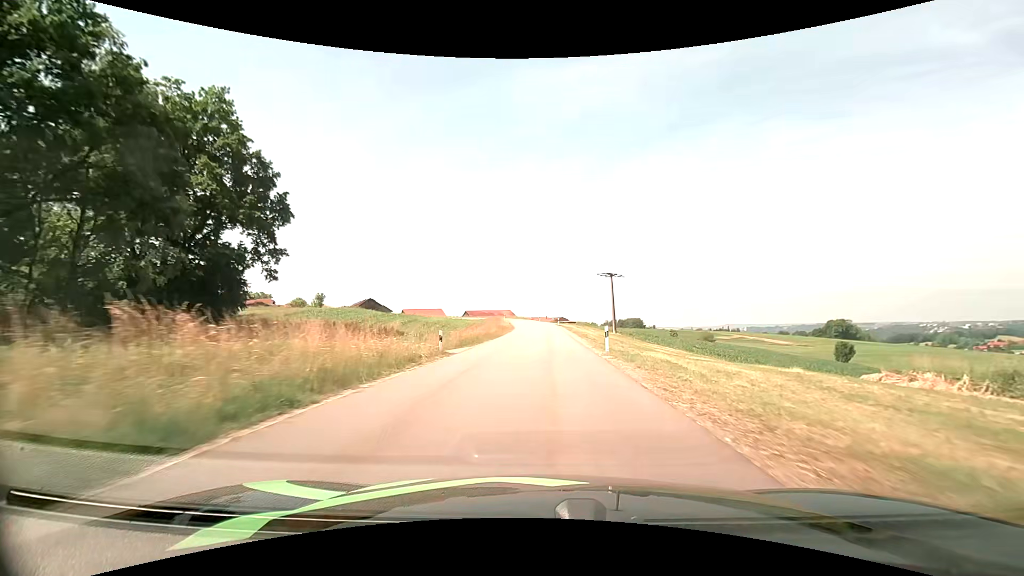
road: unclassified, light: Day
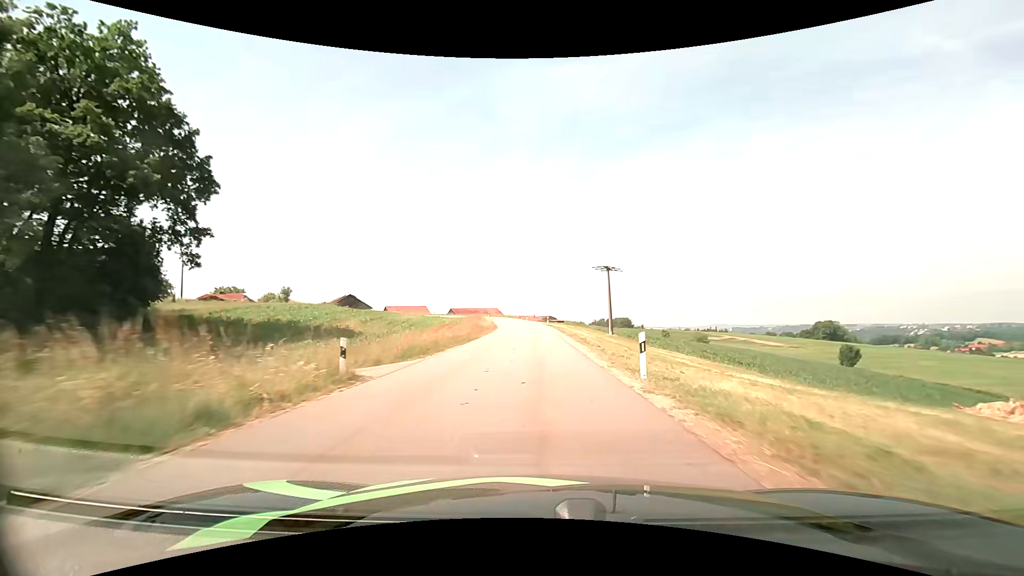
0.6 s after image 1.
(+0.1, +9.3) m; +1°
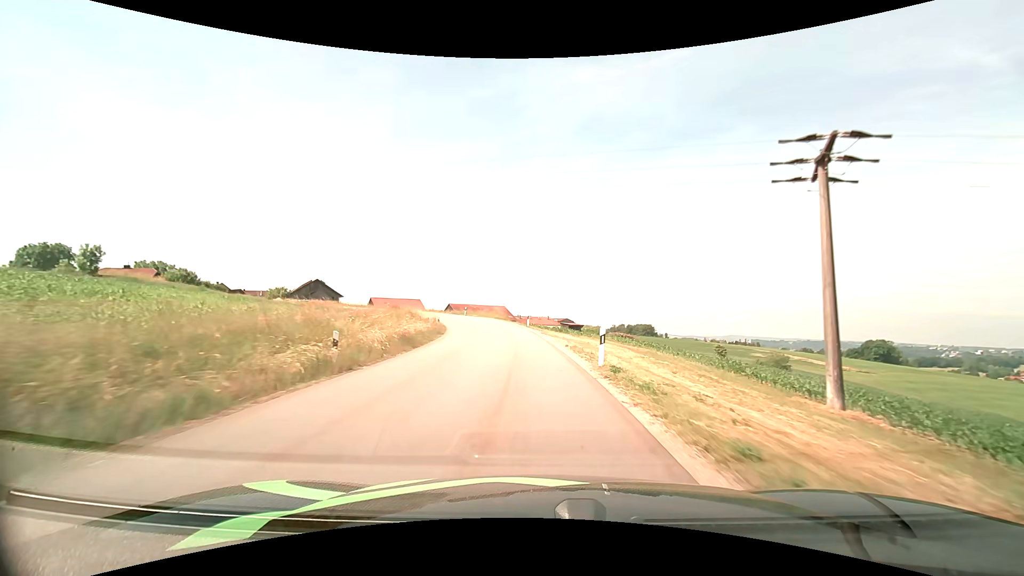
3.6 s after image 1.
(-0.2, +48.7) m; -2°
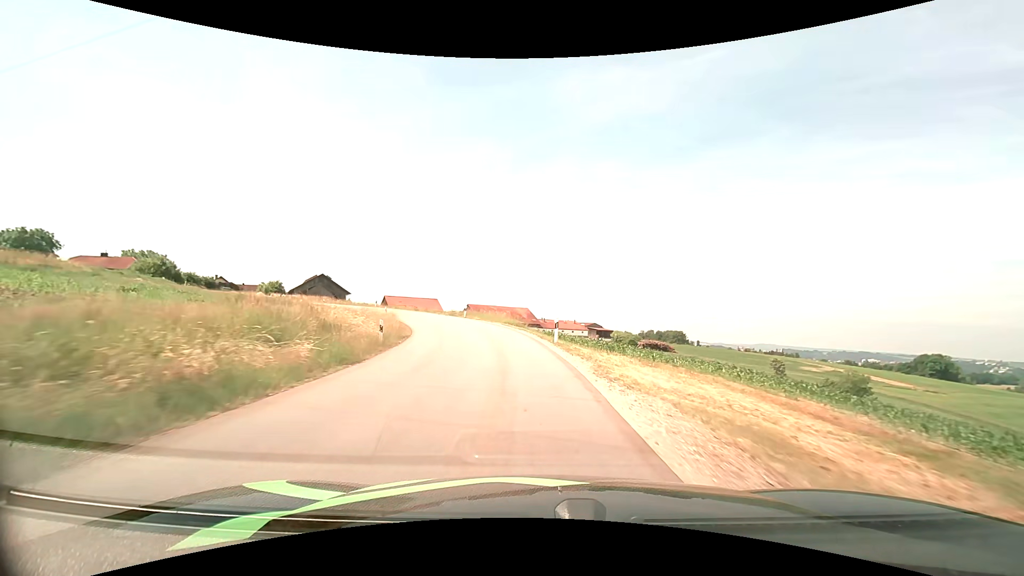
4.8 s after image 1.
(-0.4, +18.2) m; -3°
(0, +10) (-1, +20) (-3, +30) (-7, +39) (-11, +48) (-17, +56) (-23, +64) (-31, +70) (-39, +76) (-48, +80) m
